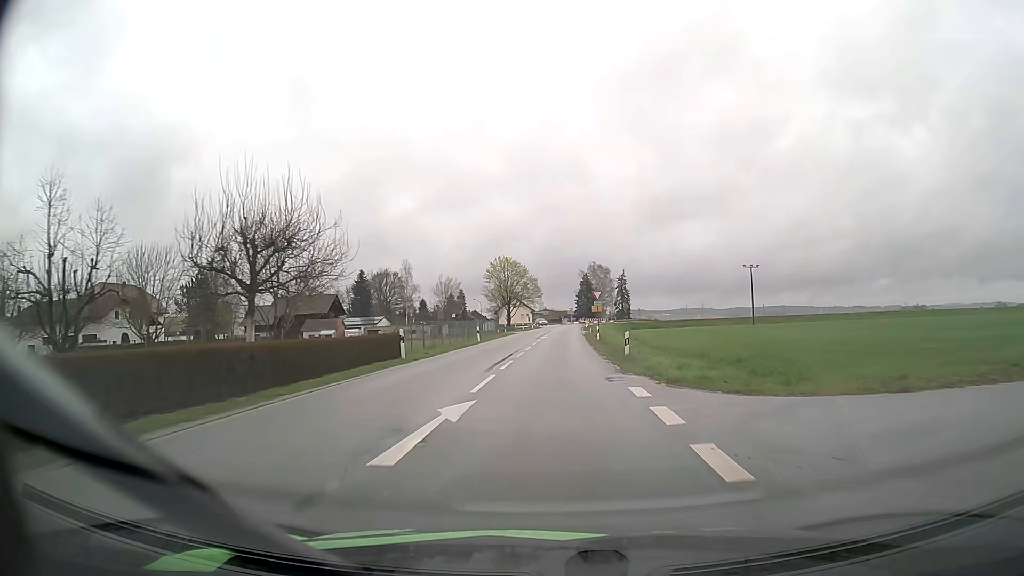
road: secondary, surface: asphalt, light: Day
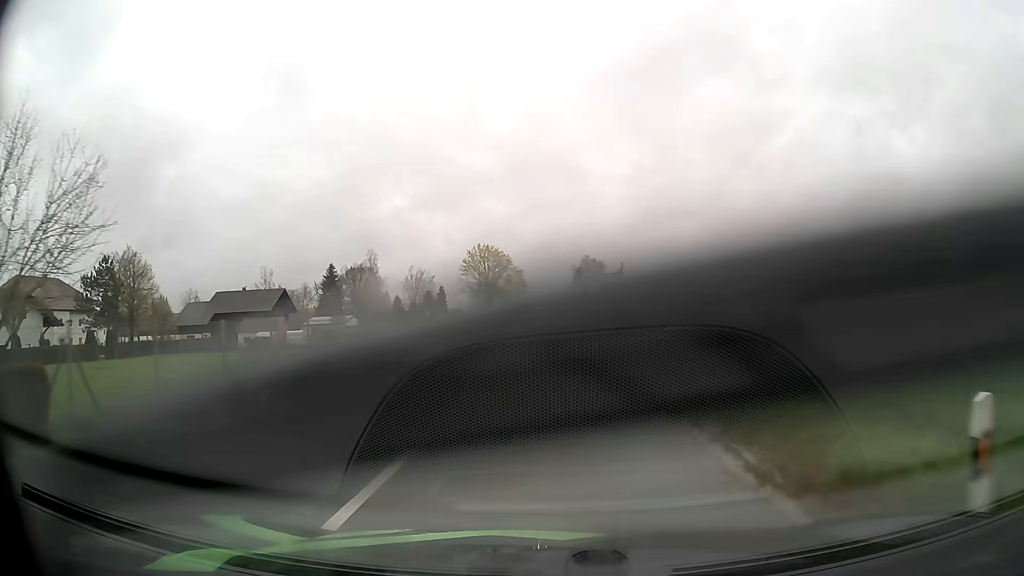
(+0.1, +20.0) m; +1°
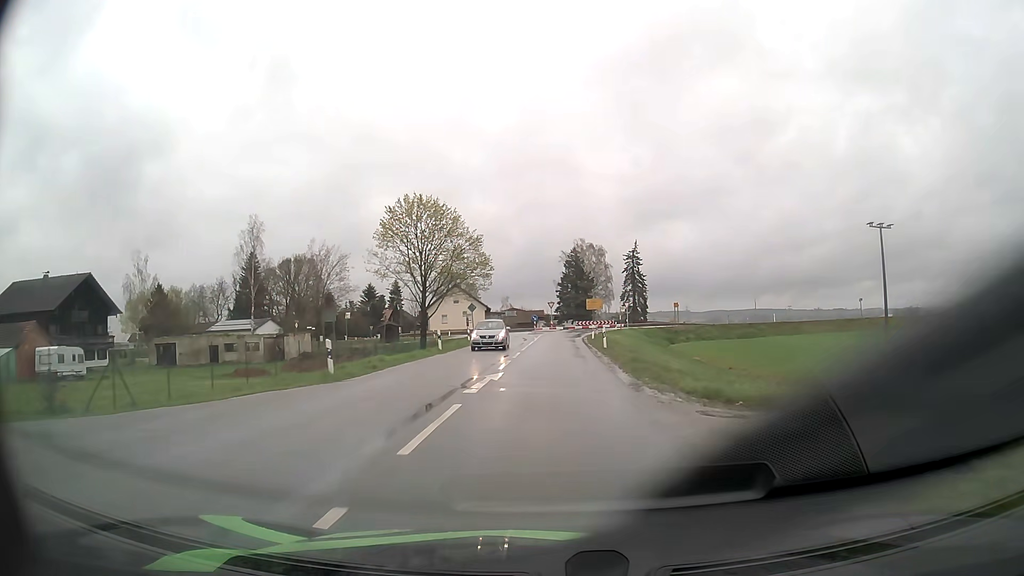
(+0.7, +45.2) m; +1°
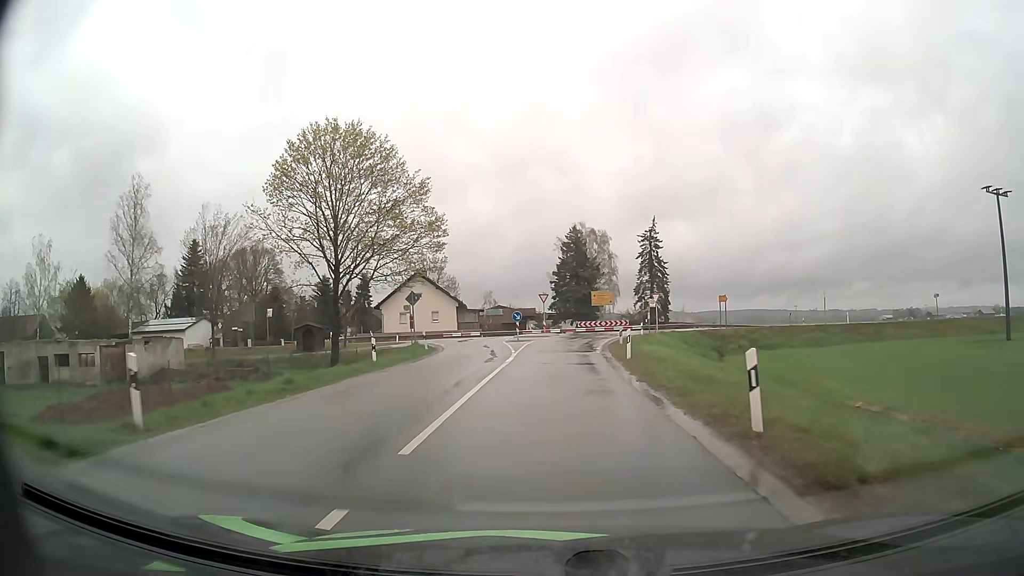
(+0.1, +23.8) m; 0°
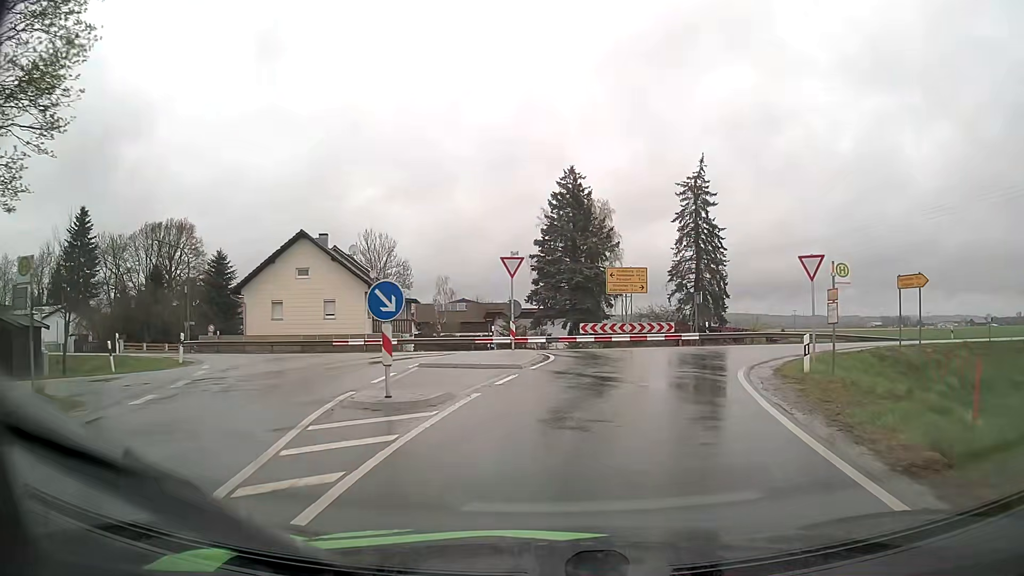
(+0.2, +31.2) m; +2°
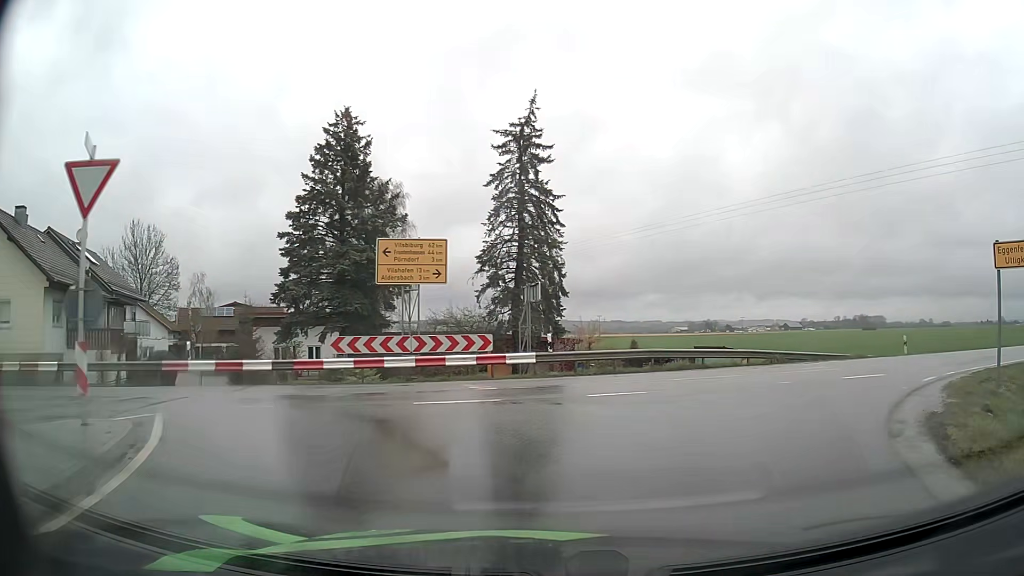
(+1.5, +14.8) m; +17°
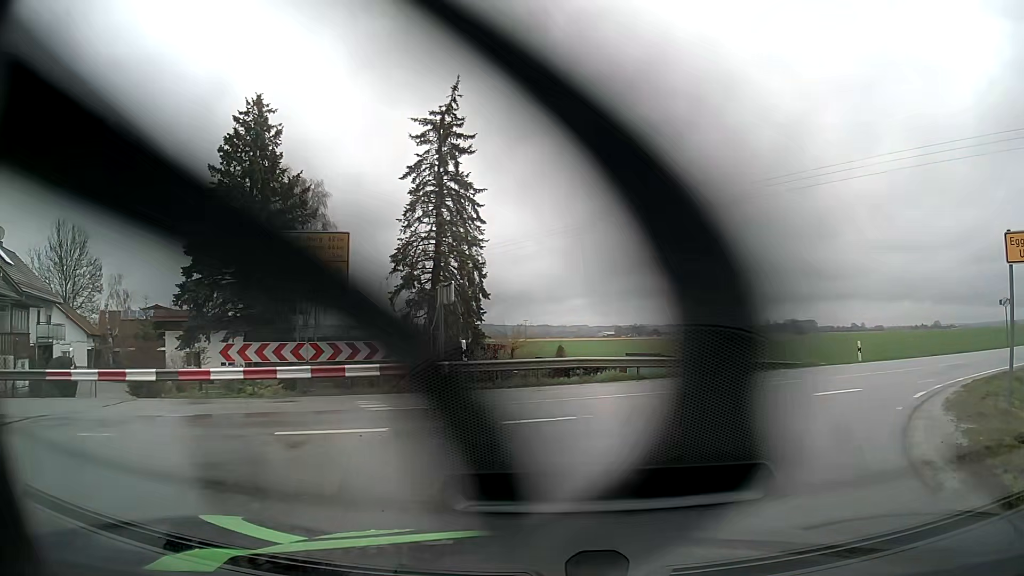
(+0.1, +2.6) m; +6°
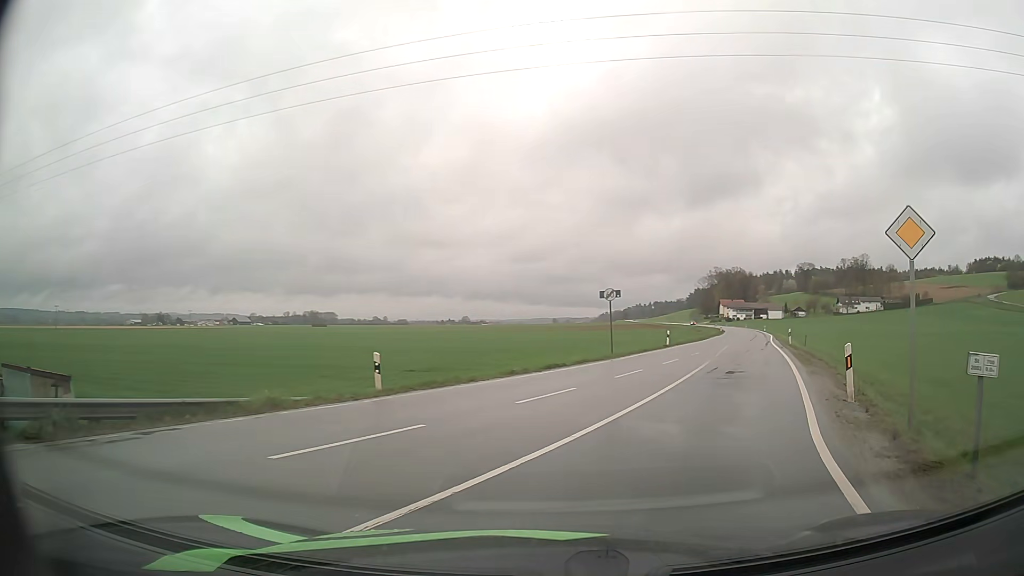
(+5.3, +13.2) m; +40°
(+2, +10) (+5, +19) (+8, +29) (+12, +38) (+15, +47) (+19, +57) (+22, +66) (+26, +76) (+29, +85) (+32, +95) m
